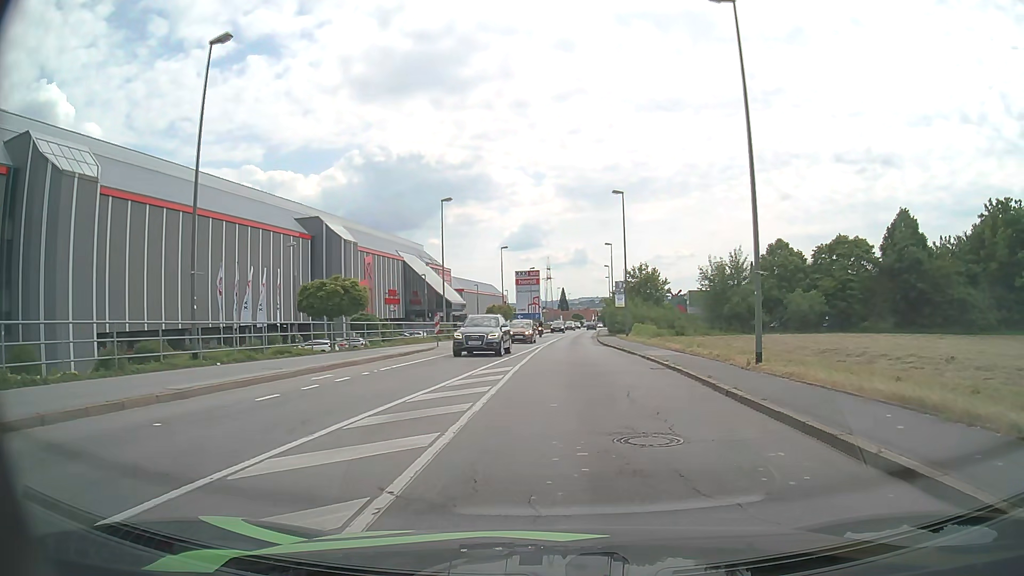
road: tertiary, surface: asphalt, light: Day
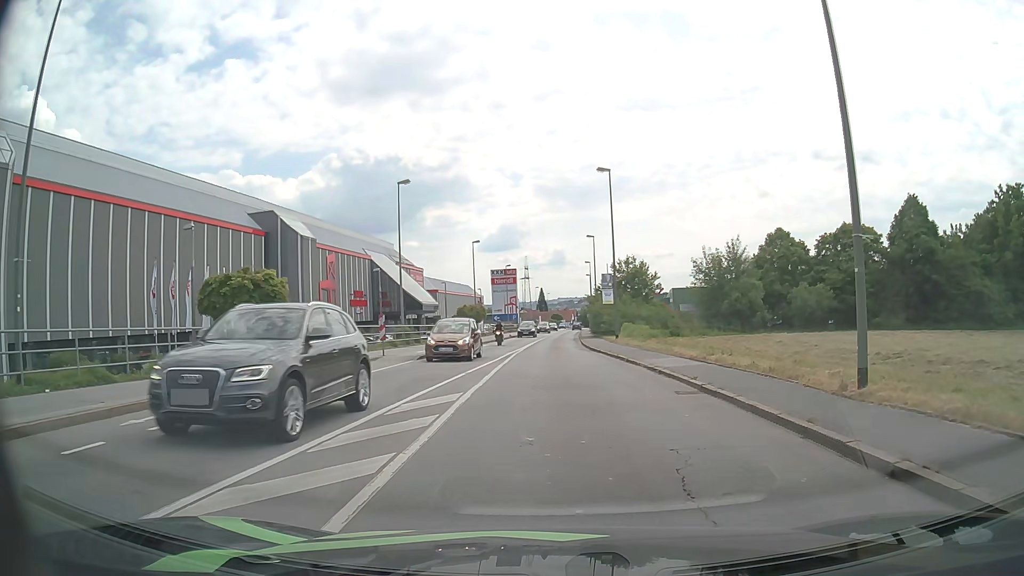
(+0.2, +7.1) m; +2°
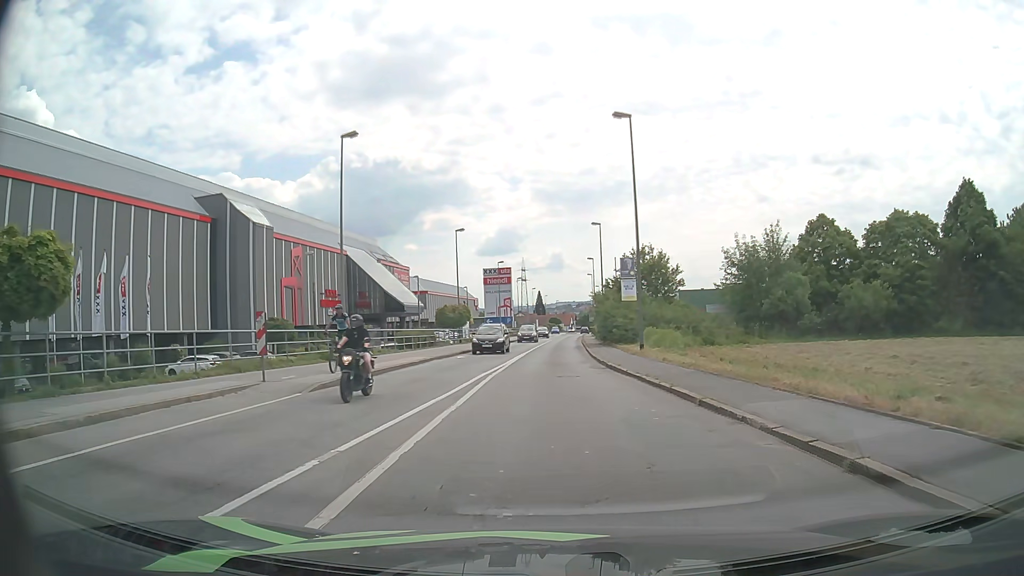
(-0.1, +11.6) m; 0°
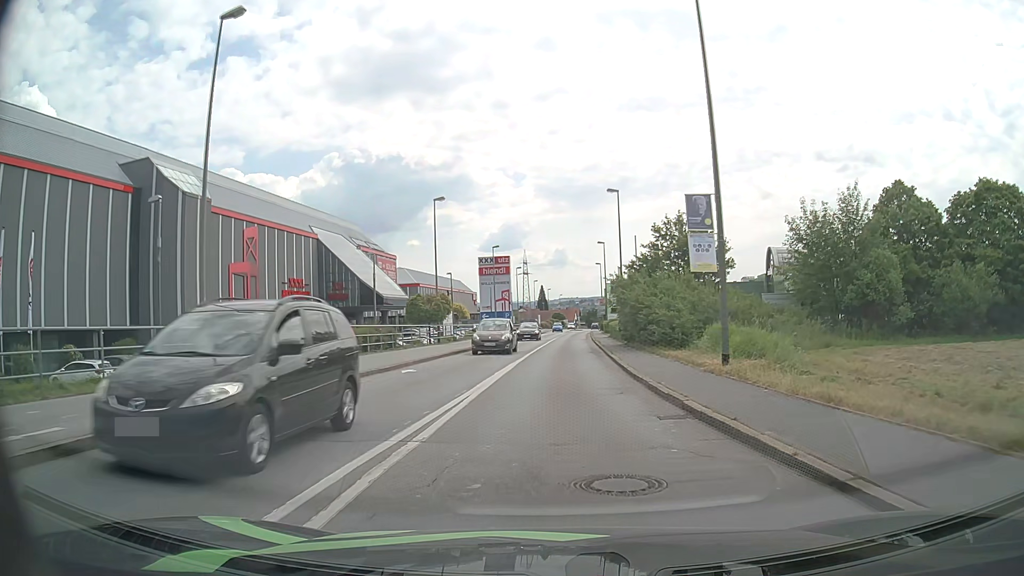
(0.0, +13.1) m; 0°
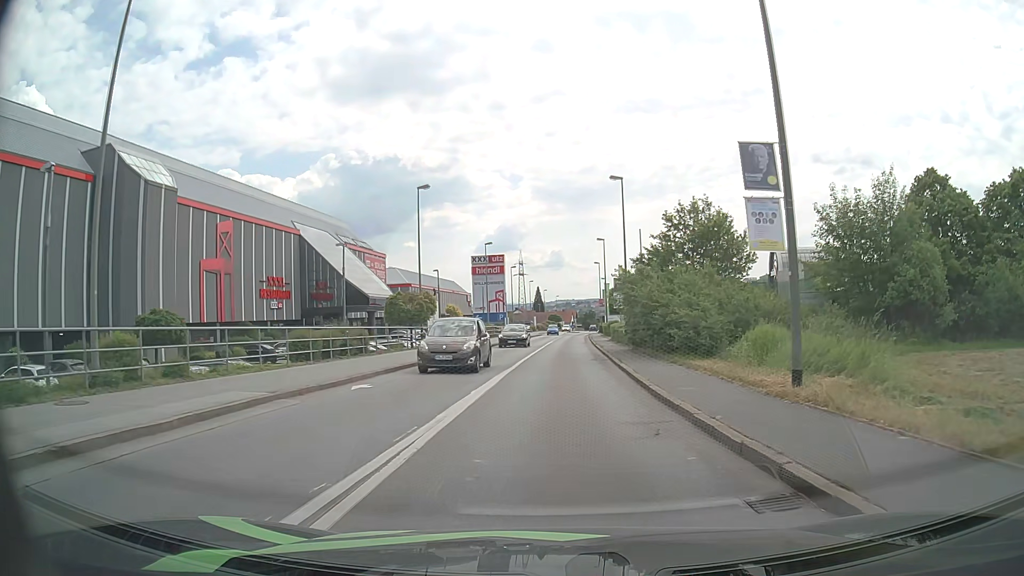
(0.0, +4.8) m; 0°
